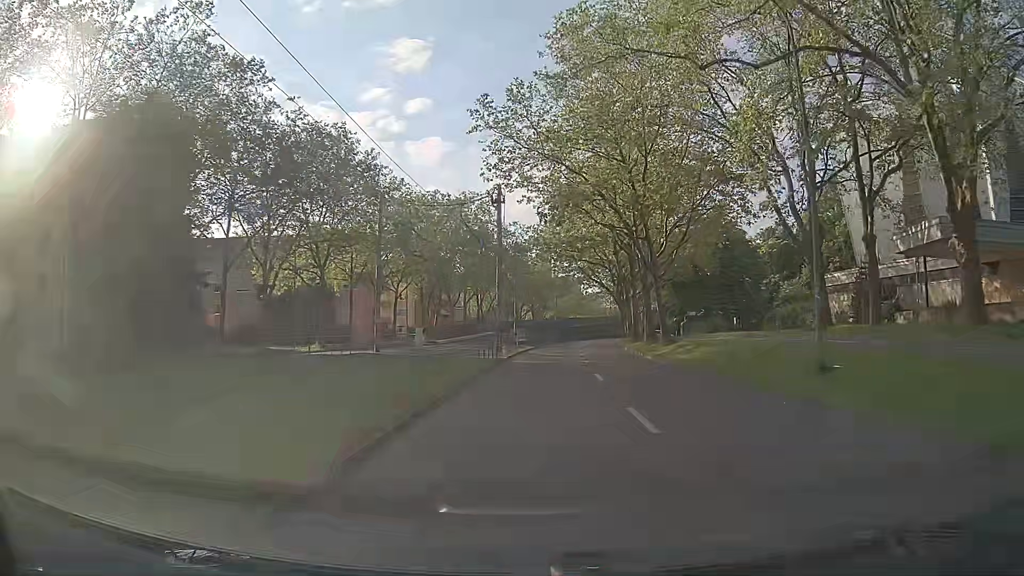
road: tertiary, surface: asphalt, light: Day
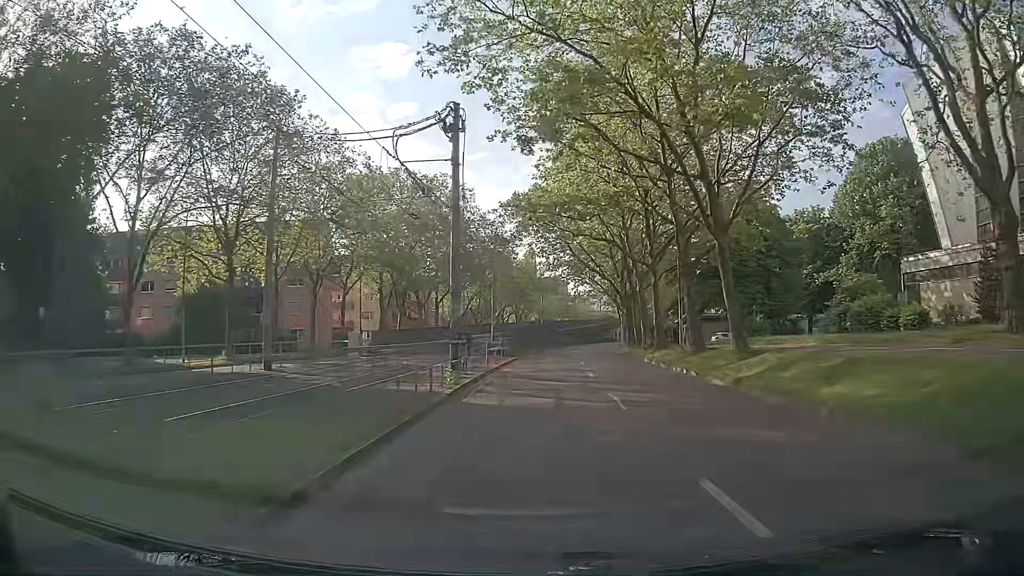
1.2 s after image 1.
(+0.2, +14.8) m; +1°
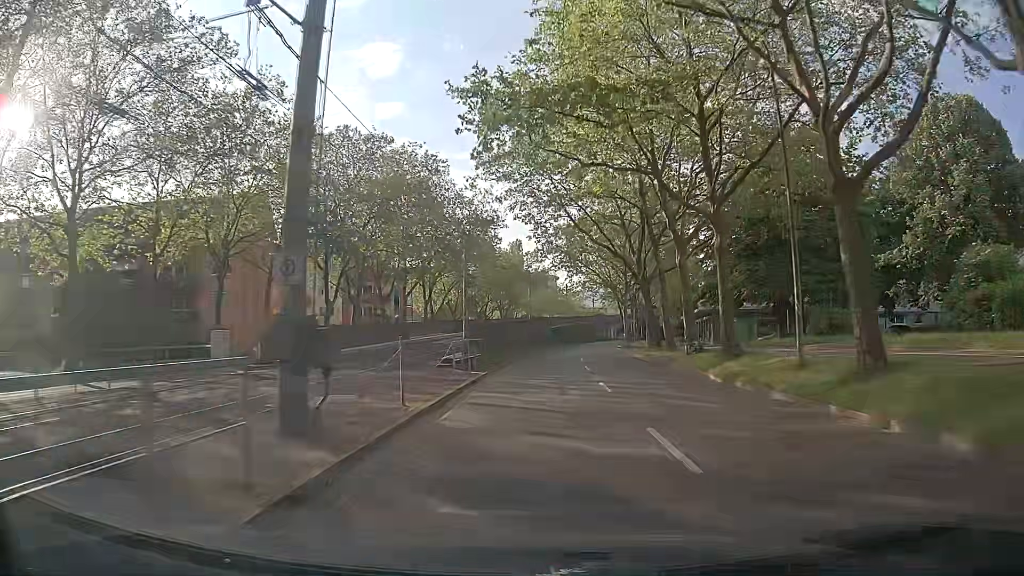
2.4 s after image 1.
(+0.2, +14.8) m; +2°
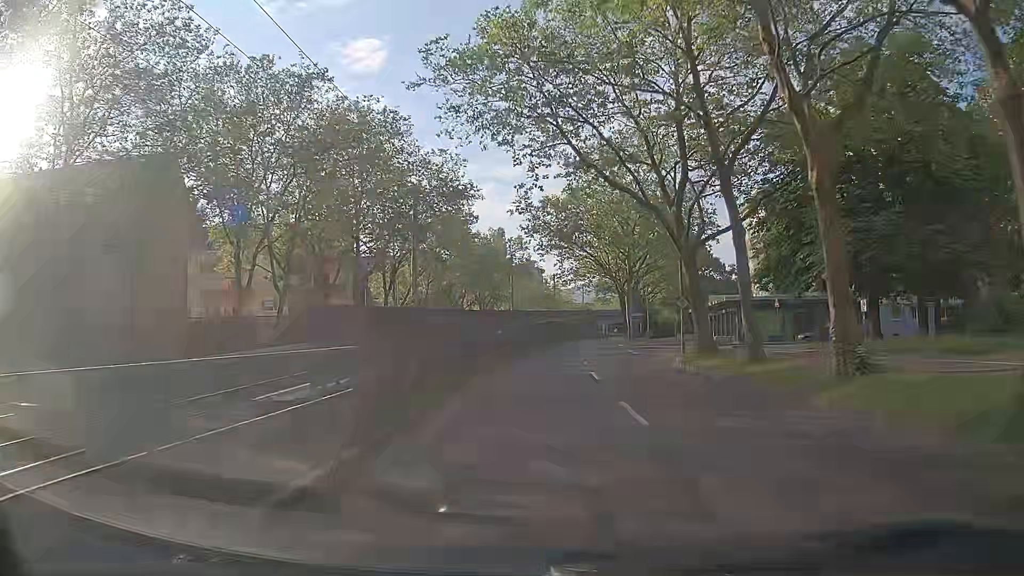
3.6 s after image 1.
(-0.1, +14.8) m; 0°
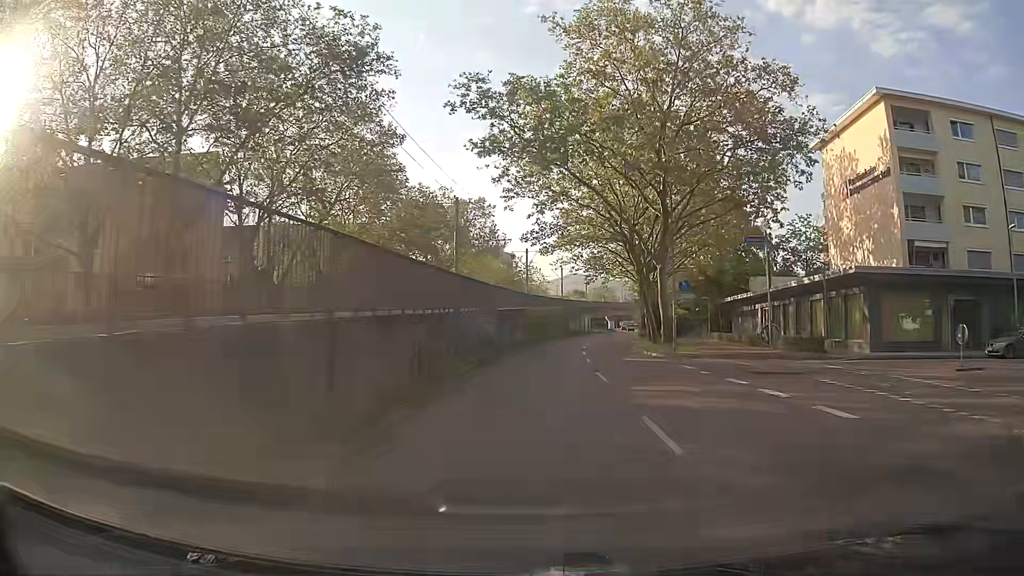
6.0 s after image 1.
(+1.1, +29.7) m; +2°
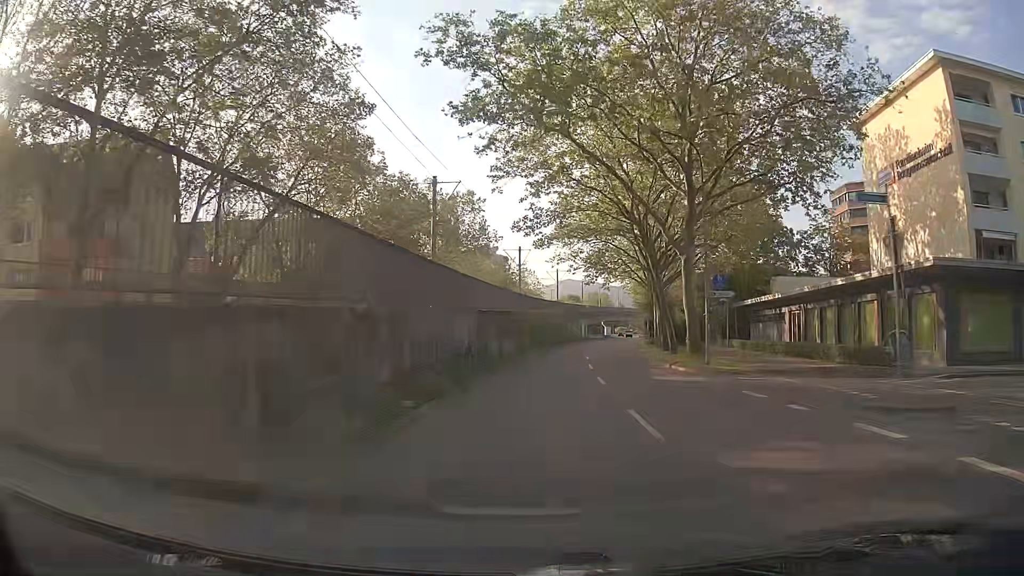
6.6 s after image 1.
(+0.1, +7.5) m; +1°
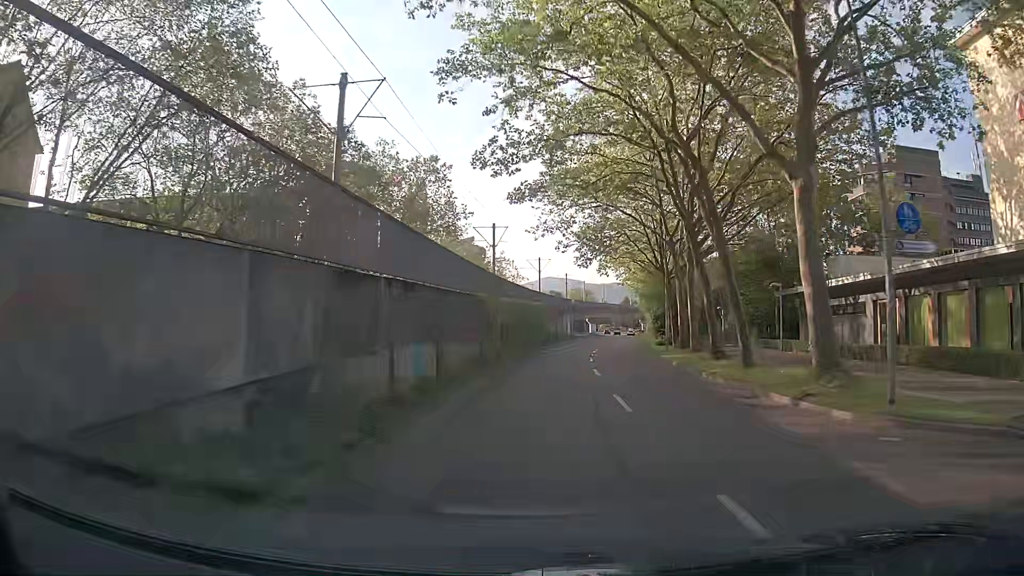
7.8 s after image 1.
(+0.2, +14.9) m; +2°
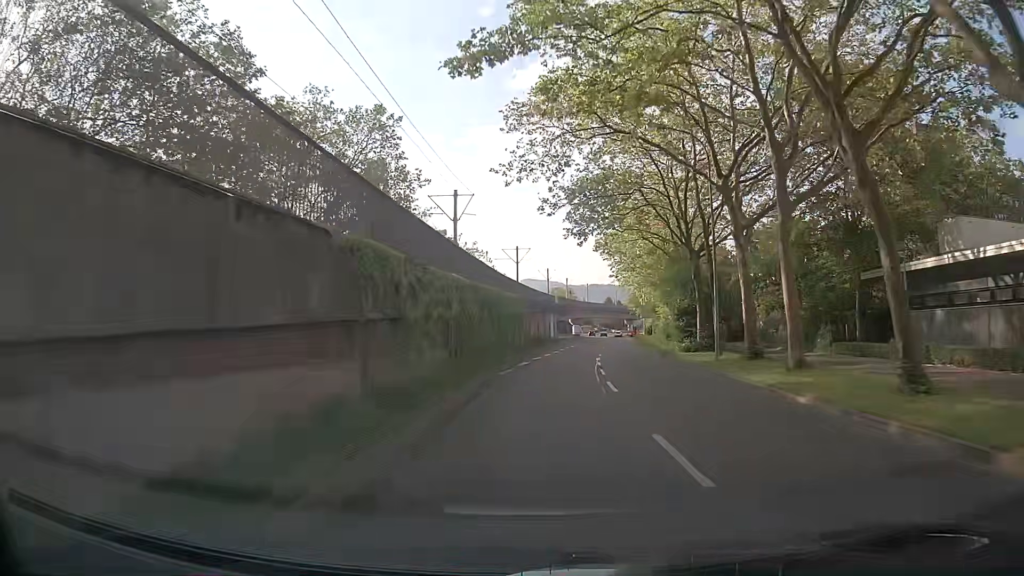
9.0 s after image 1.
(+0.3, +15.0) m; +1°
(0, +10) (0, +20) (+1, +30) (+1, +40) (+2, +50) (+2, +60) (+3, +70) (+4, +80) (+5, +90) (+6, +100) m
